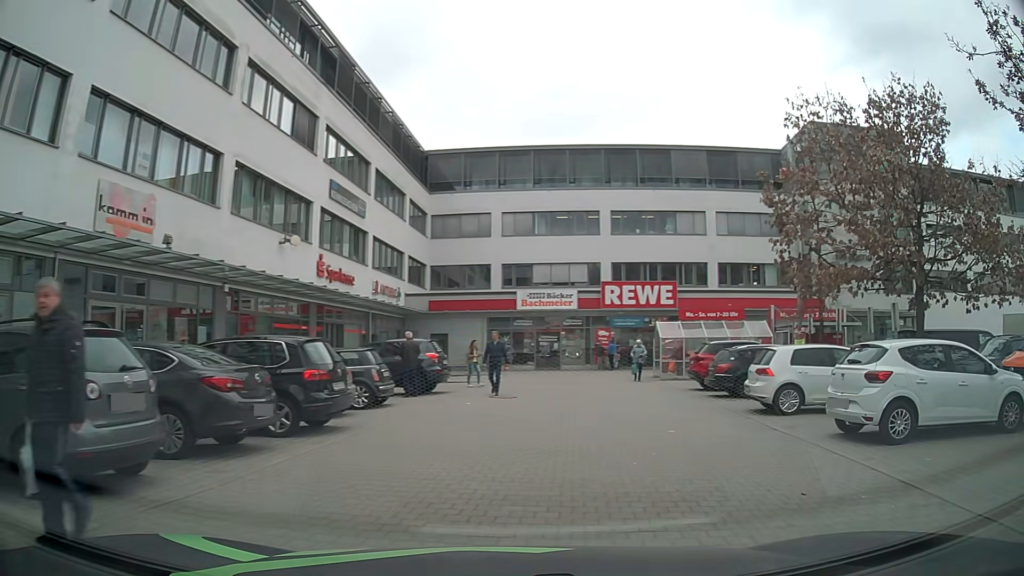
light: Day
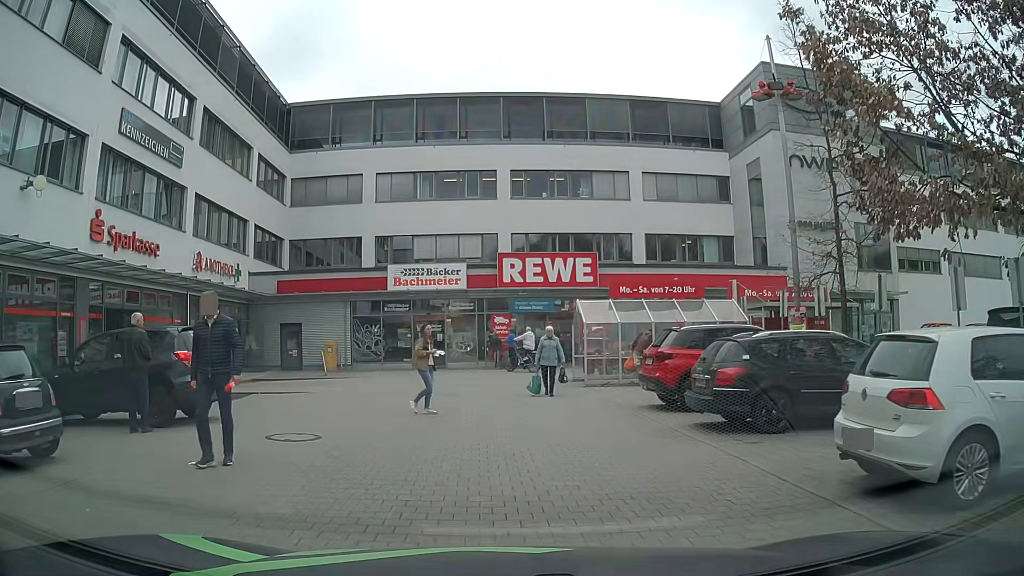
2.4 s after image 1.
(+1.2, +9.3) m; +9°
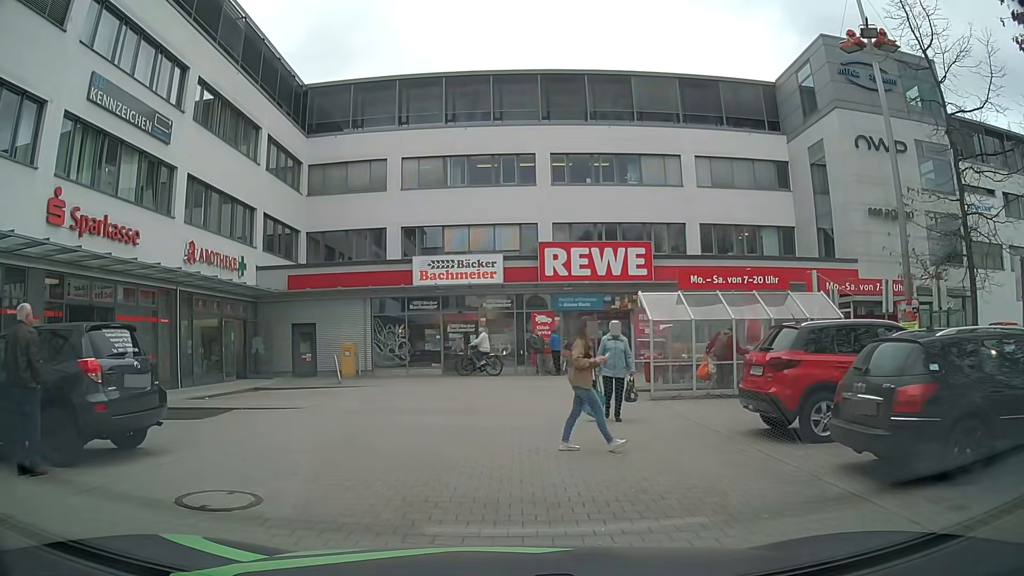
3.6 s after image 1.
(-0.2, +3.8) m; -1°
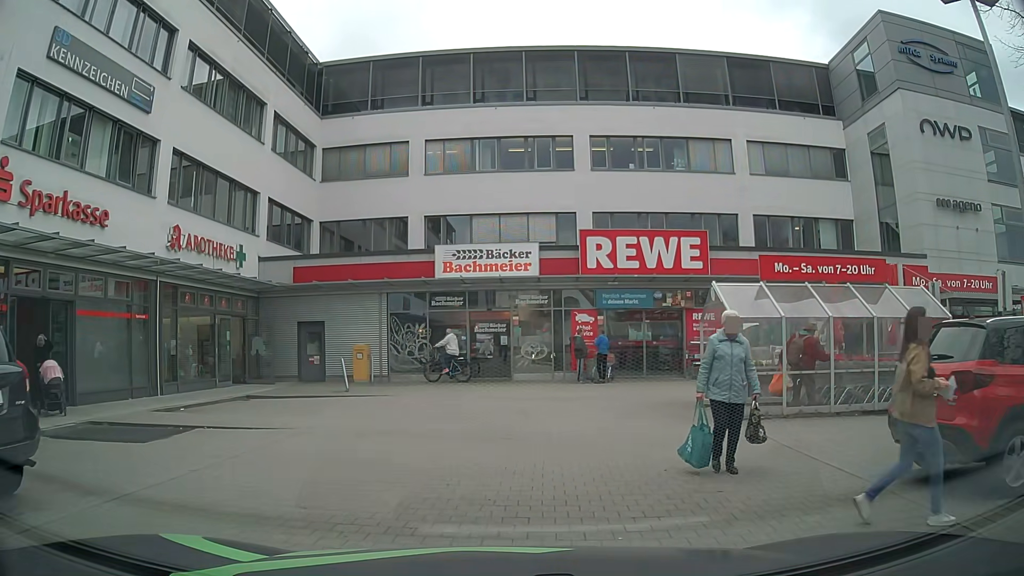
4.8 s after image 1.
(-0.3, +3.4) m; -3°
